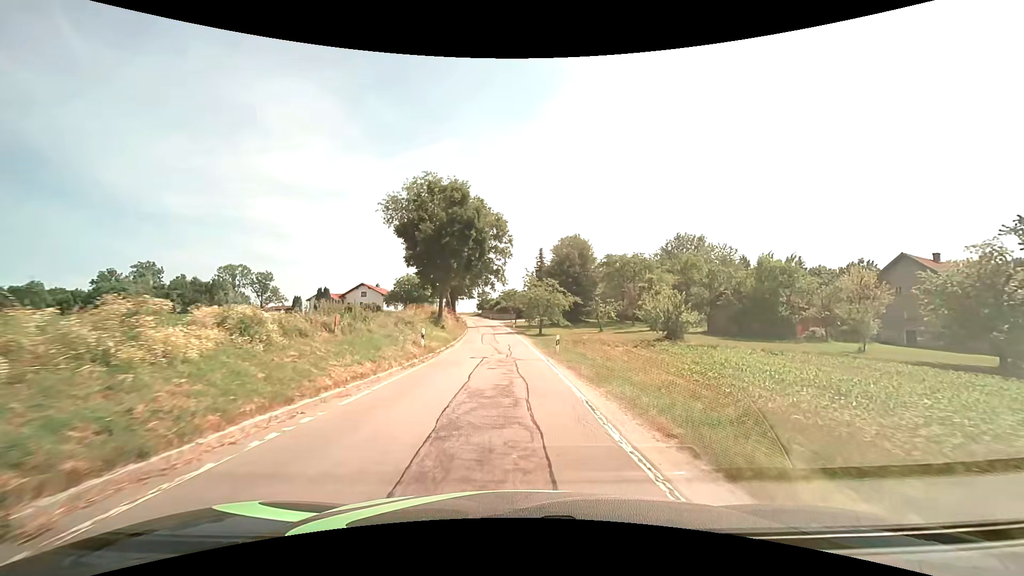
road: unclassified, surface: asphalt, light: Day
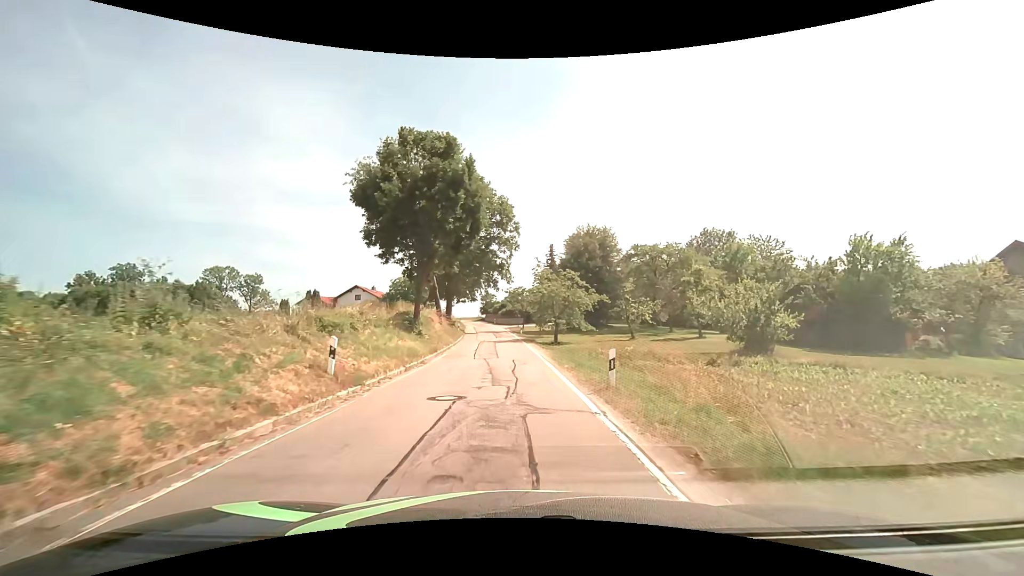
(-0.1, +11.5) m; -1°
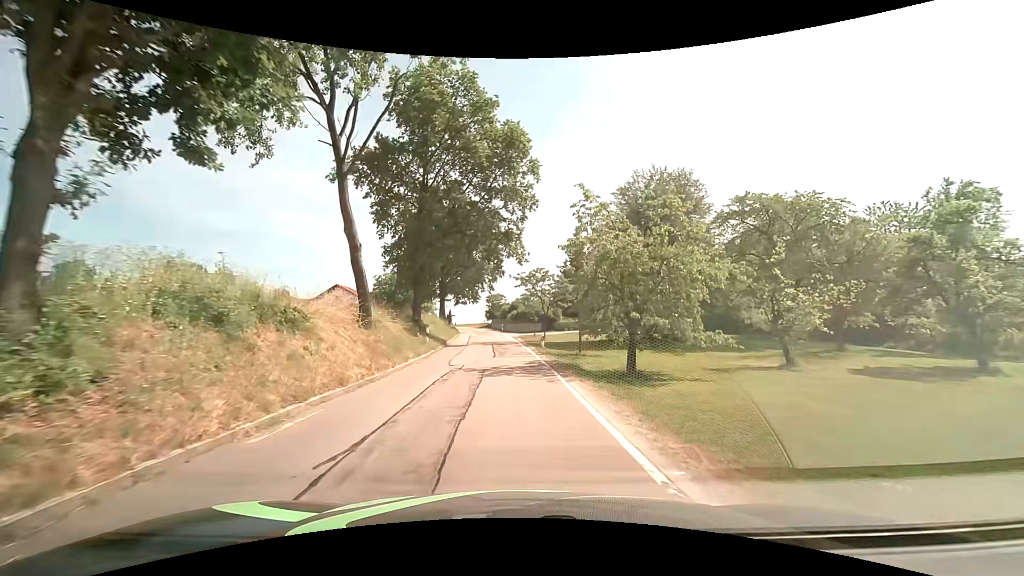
(-0.2, +22.3) m; -1°
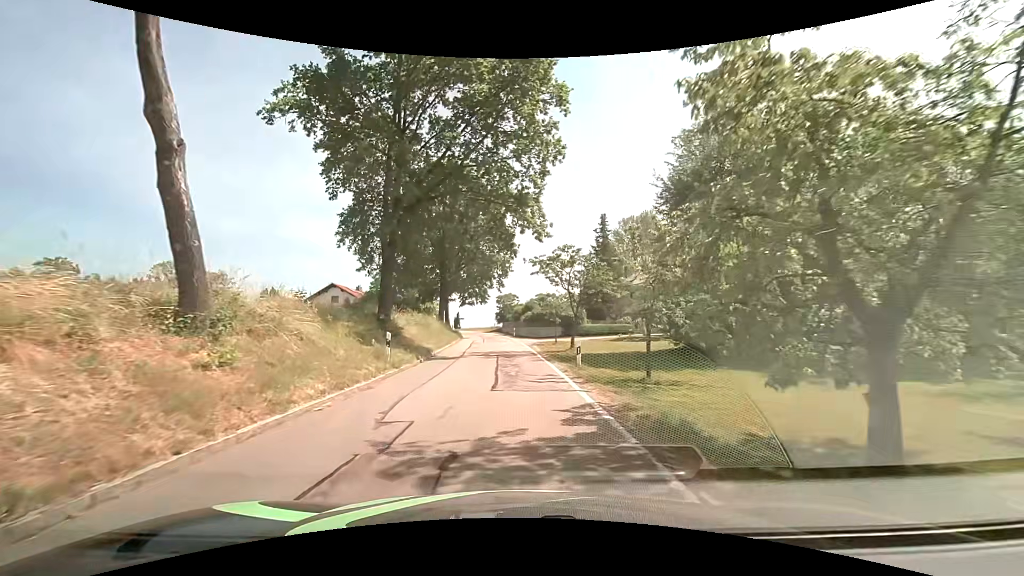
(-0.2, +10.5) m; -3°
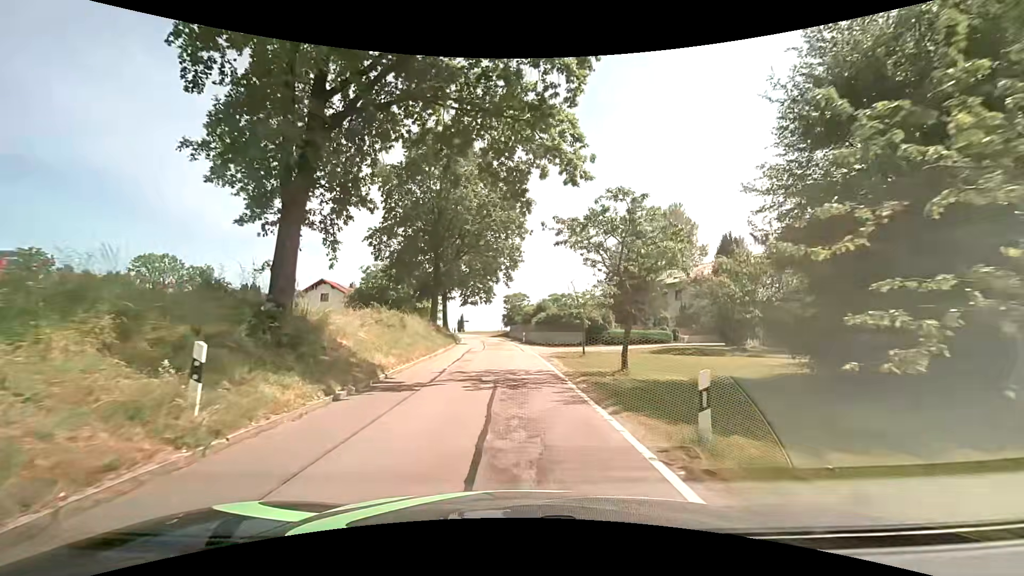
(0.0, +10.0) m; 0°
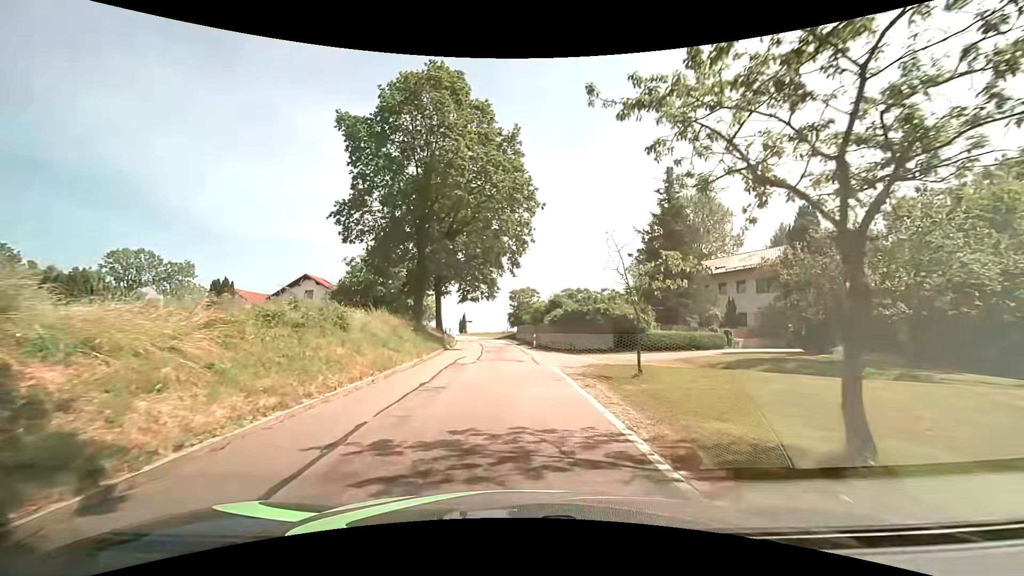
(0.0, +9.6) m; 0°
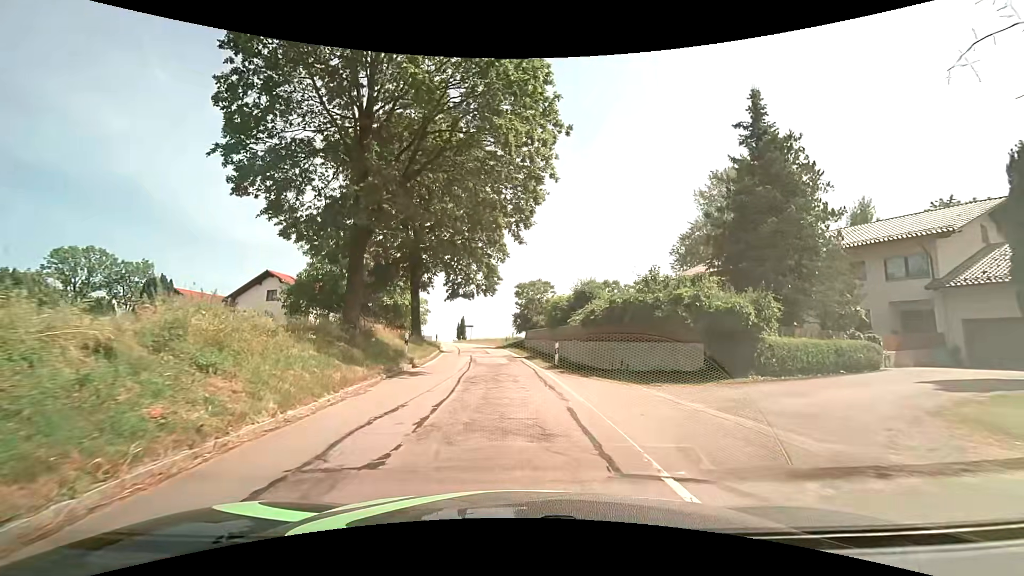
(-0.2, +13.7) m; -1°
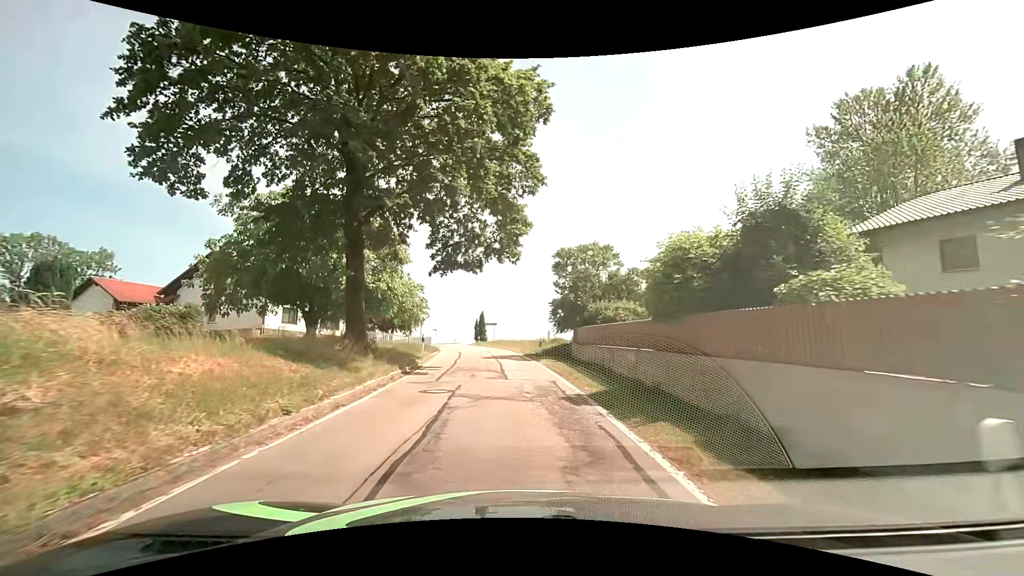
(-0.6, +17.7) m; -3°
